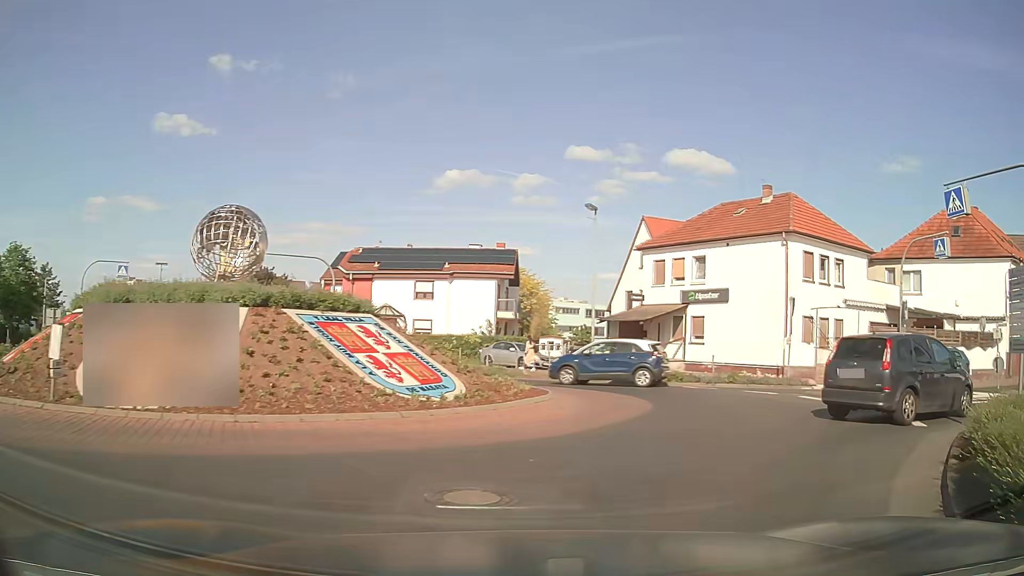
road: secondary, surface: asphalt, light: Day
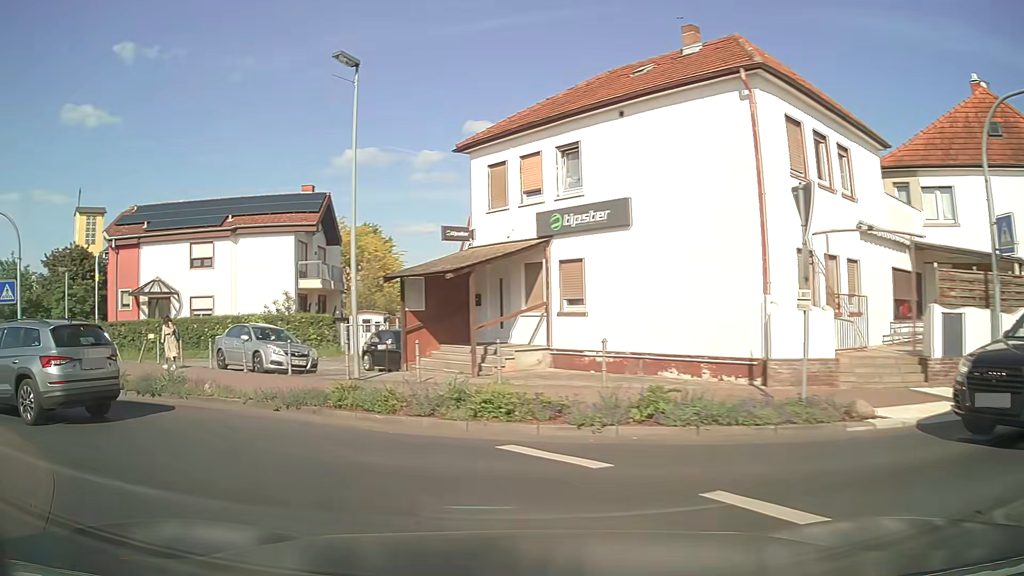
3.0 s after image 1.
(+4.9, +15.4) m; +10°
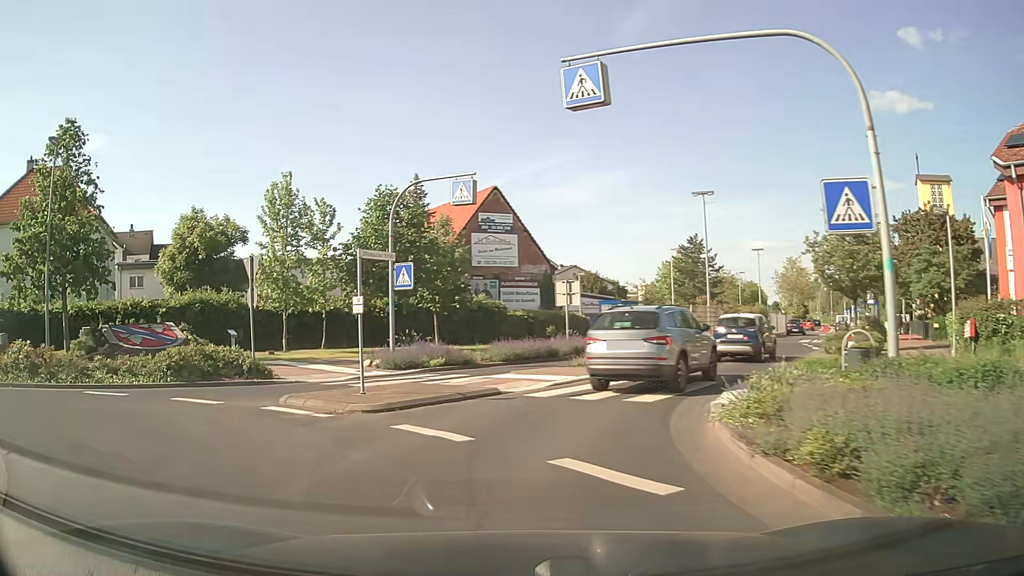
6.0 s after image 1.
(-9.2, +11.8) m; -75°
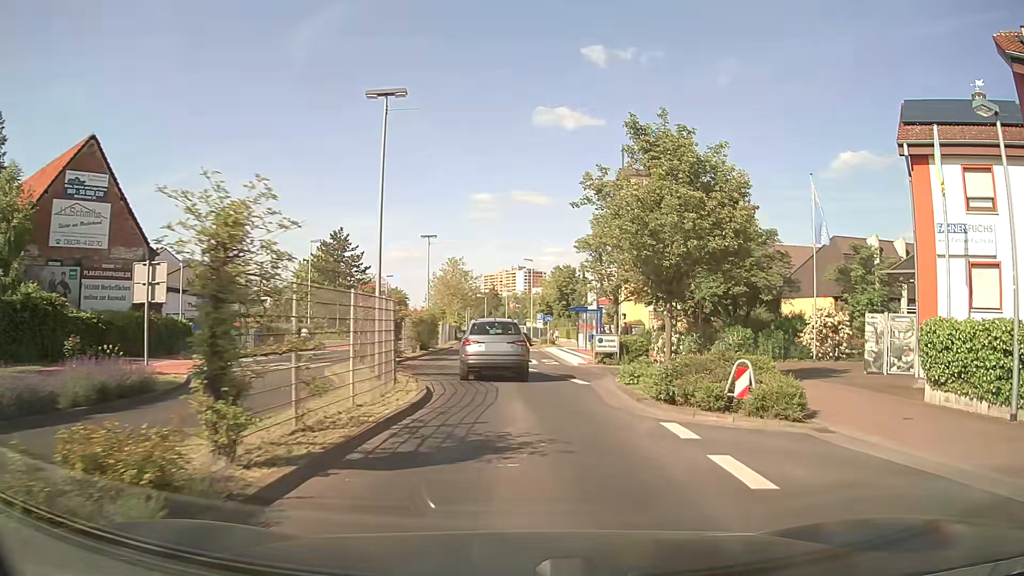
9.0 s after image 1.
(+2.8, +15.9) m; +31°
